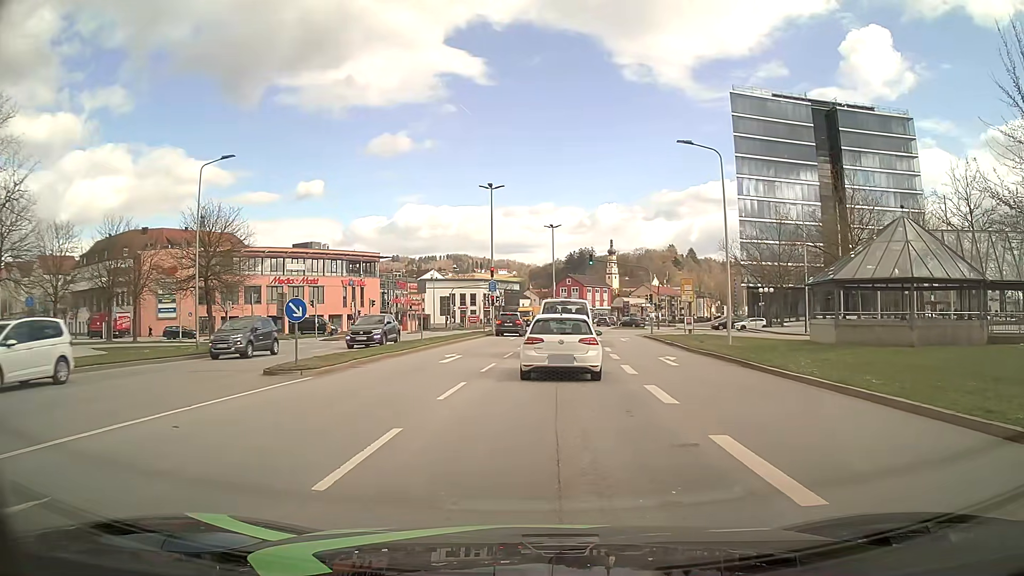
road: secondary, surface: asphalt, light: Day
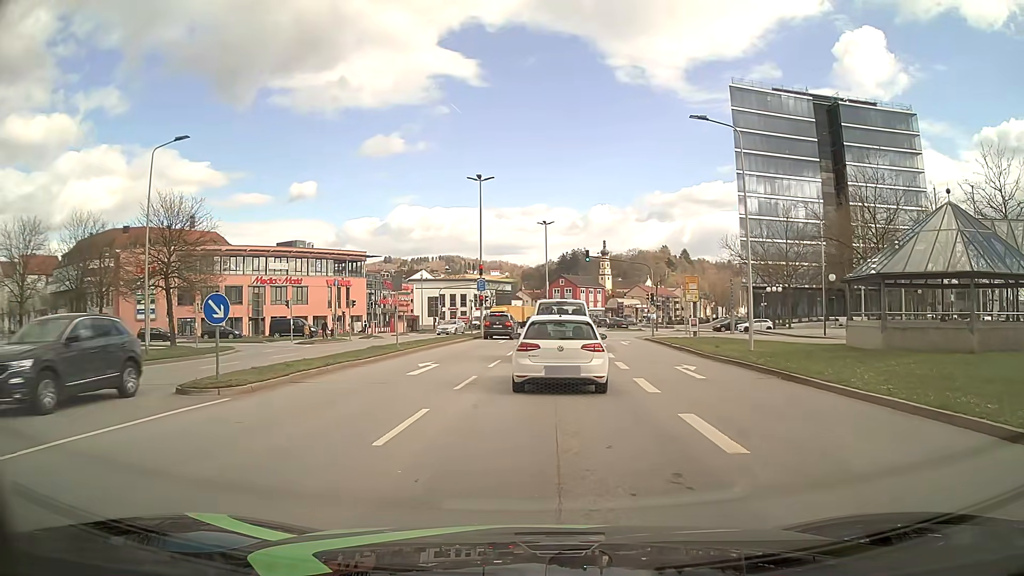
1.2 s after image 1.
(0.0, +3.9) m; +1°
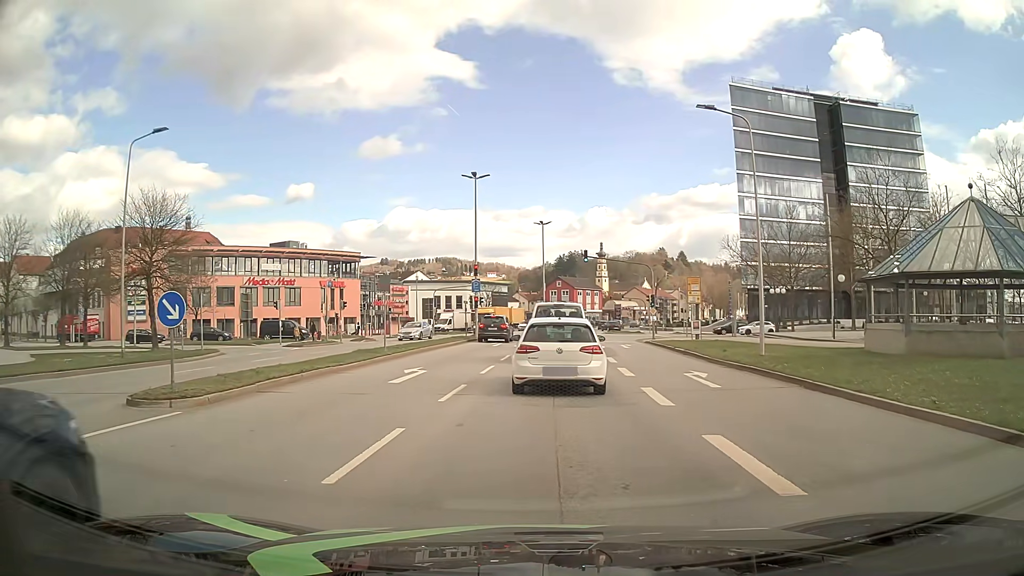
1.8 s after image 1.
(0.0, +1.6) m; +1°
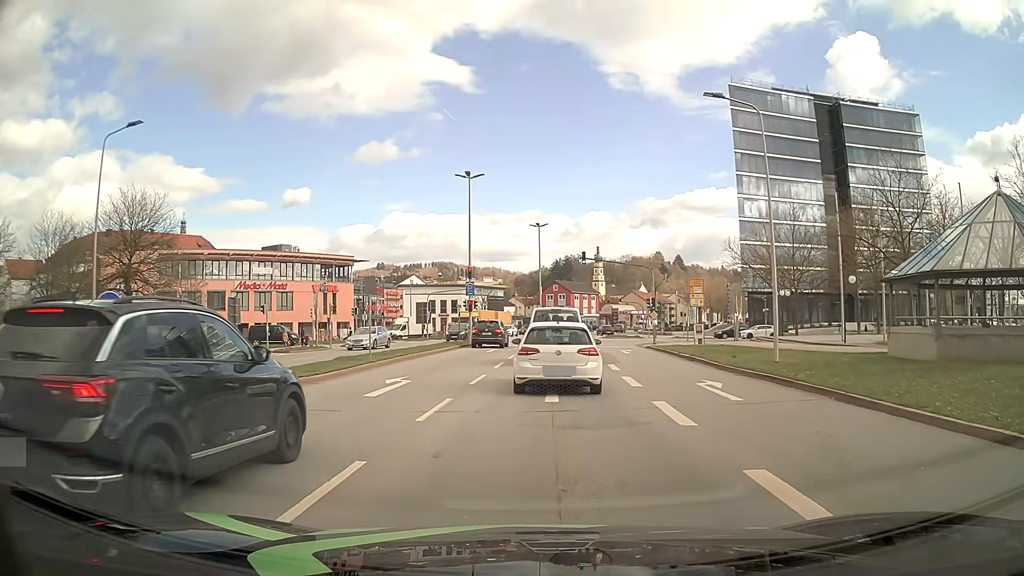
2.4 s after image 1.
(0.0, +1.9) m; -1°
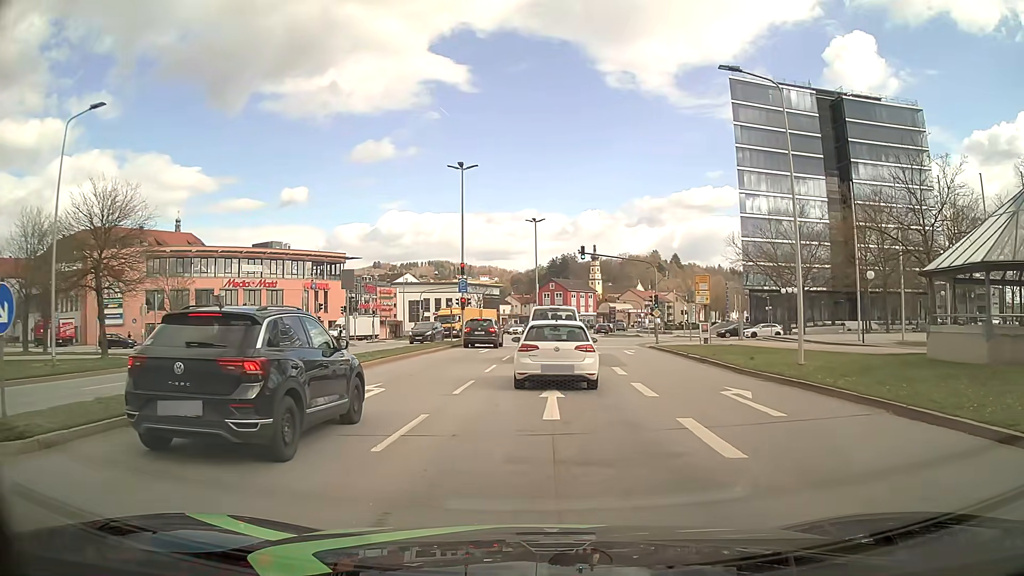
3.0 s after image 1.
(0.0, +2.6) m; 0°
